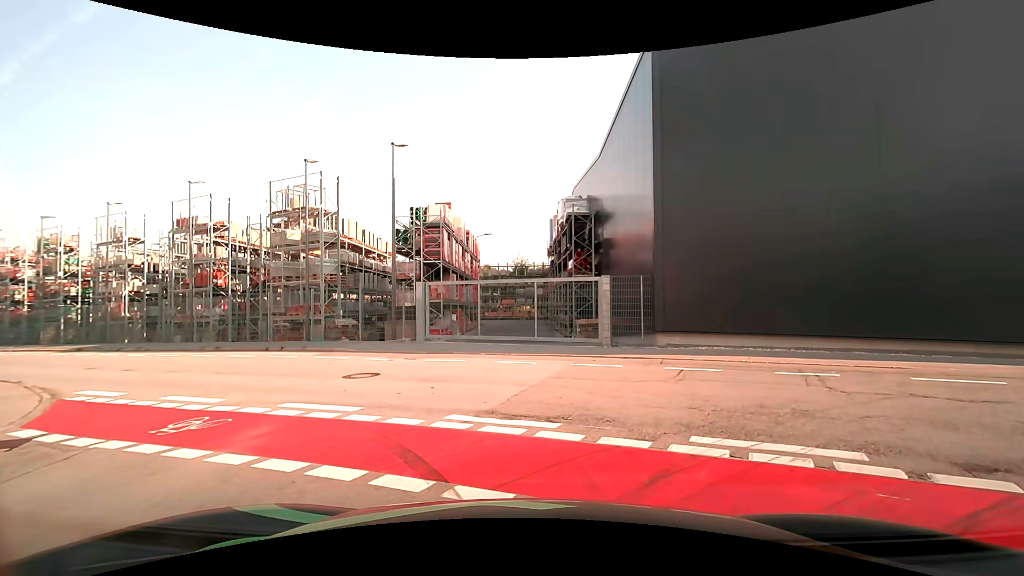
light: Day
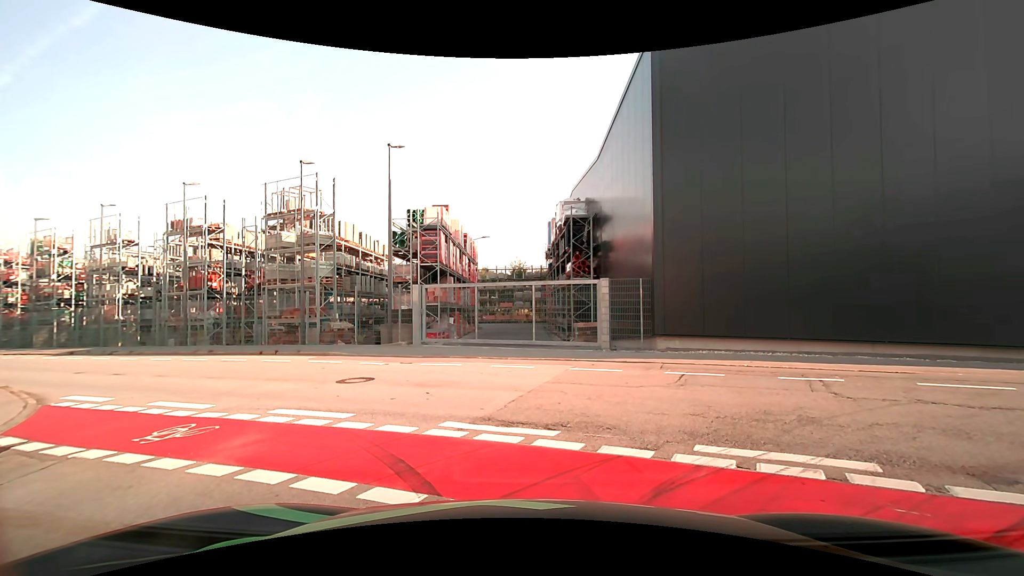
(0.0, +0.3) m; 0°
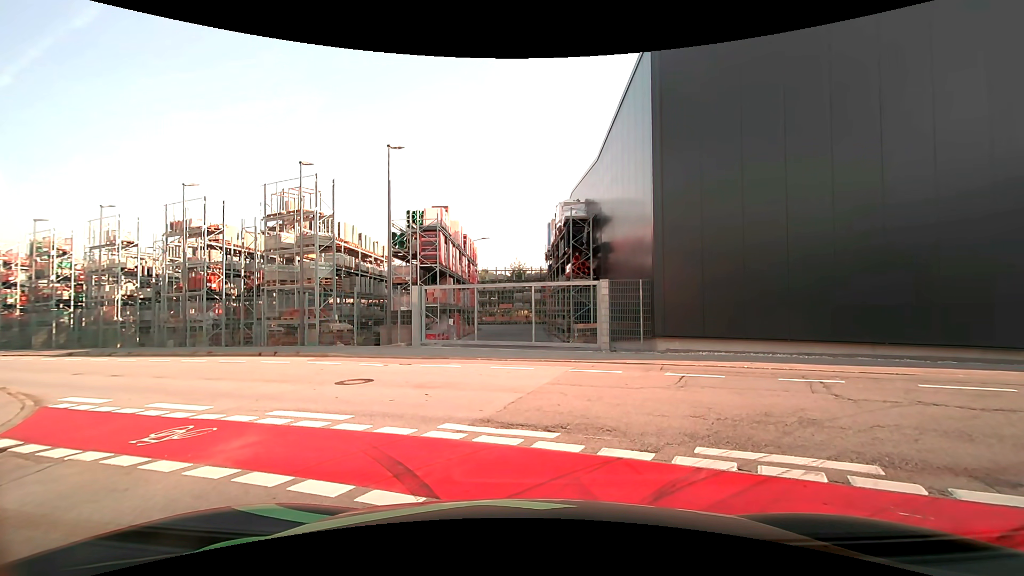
(0.0, 0.0) m; 0°
